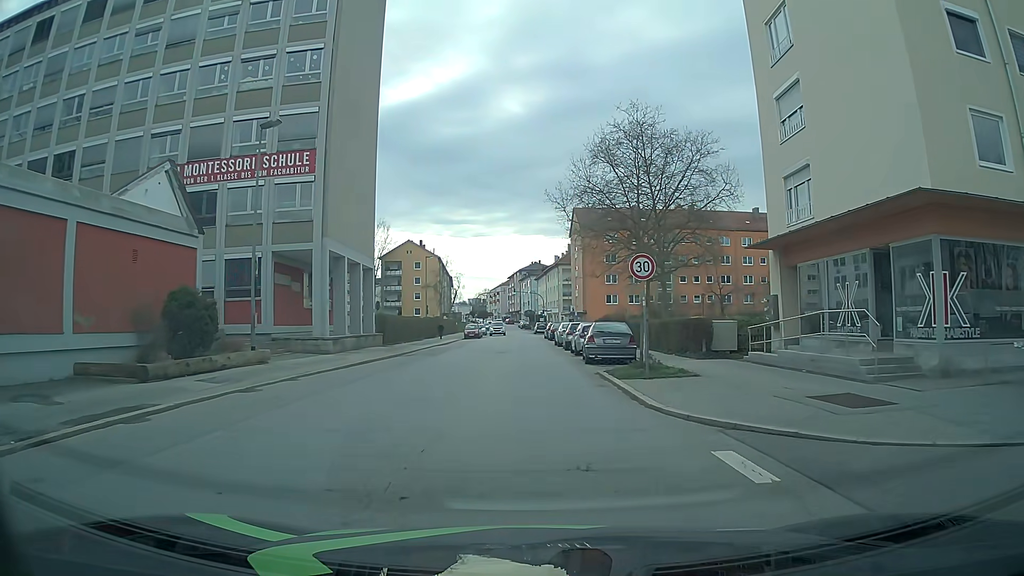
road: tertiary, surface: asphalt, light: Day
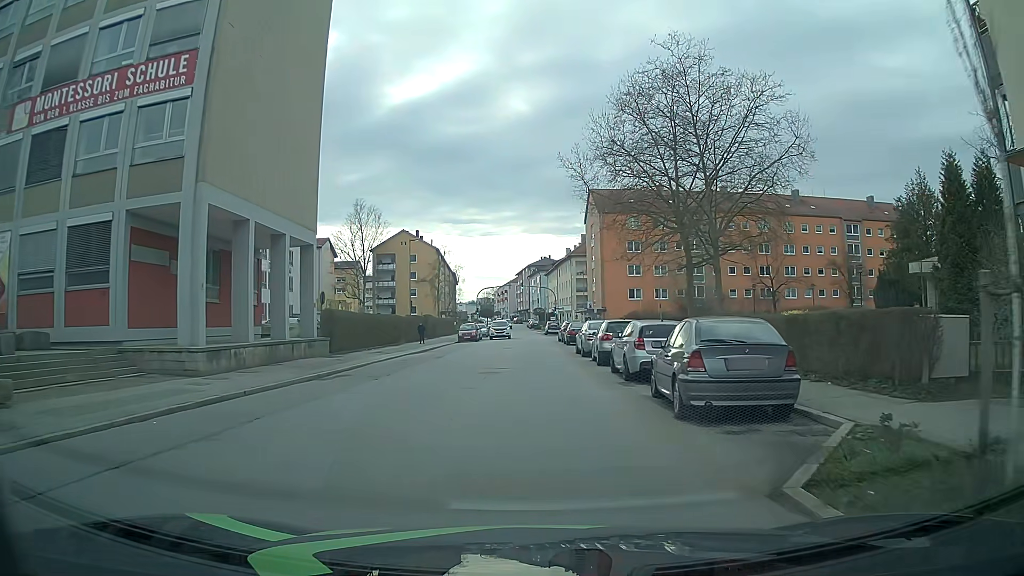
(-0.1, +13.5) m; -2°
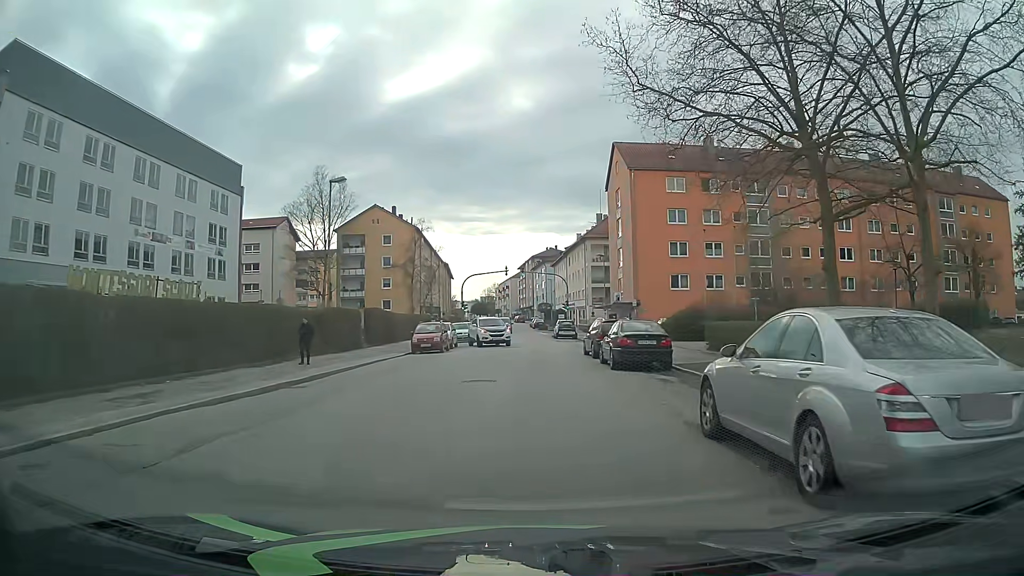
(+0.2, +22.6) m; 0°
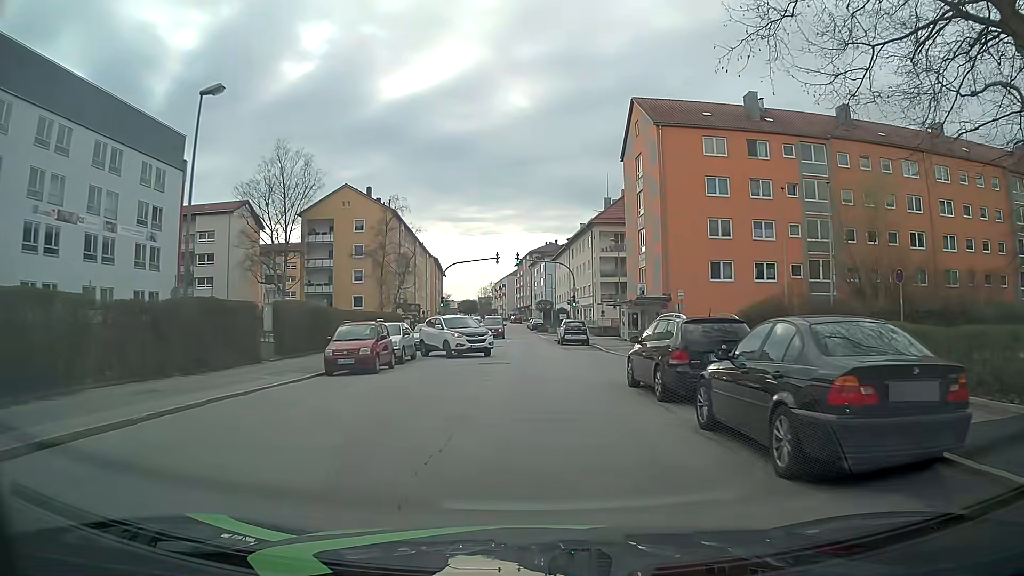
(+0.1, +13.6) m; 0°
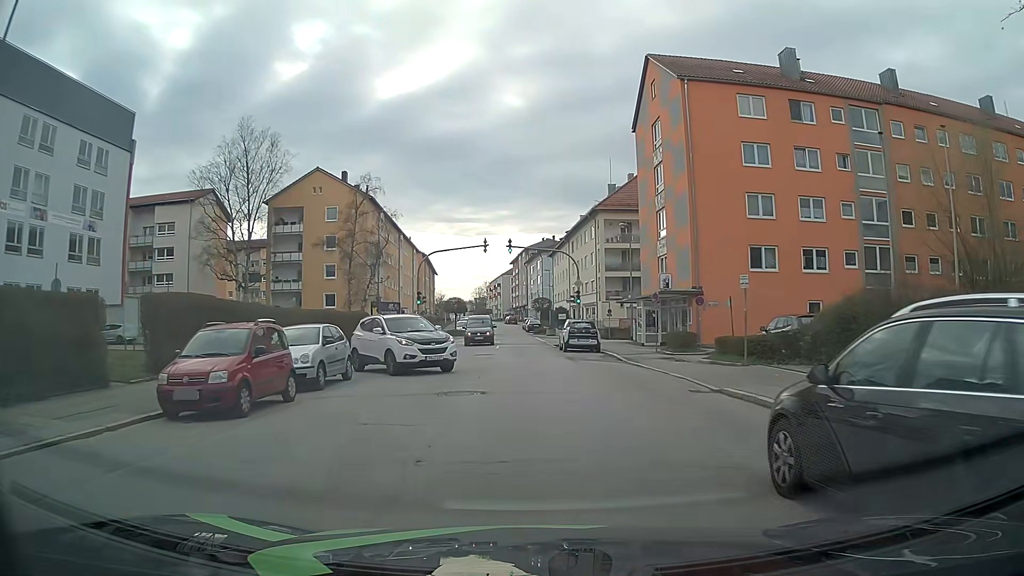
(0.0, +9.0) m; +1°
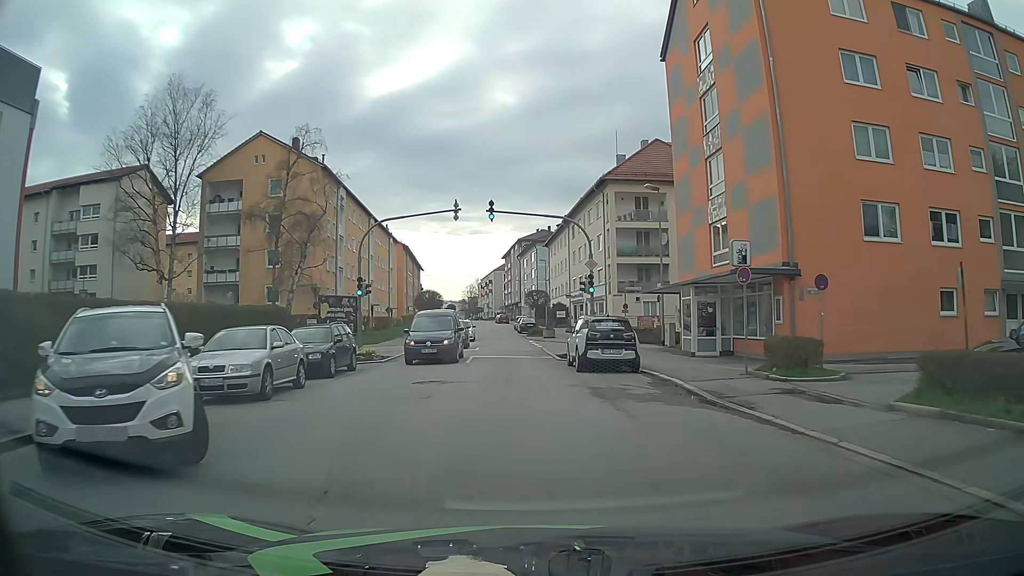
(0.0, +13.5) m; 0°
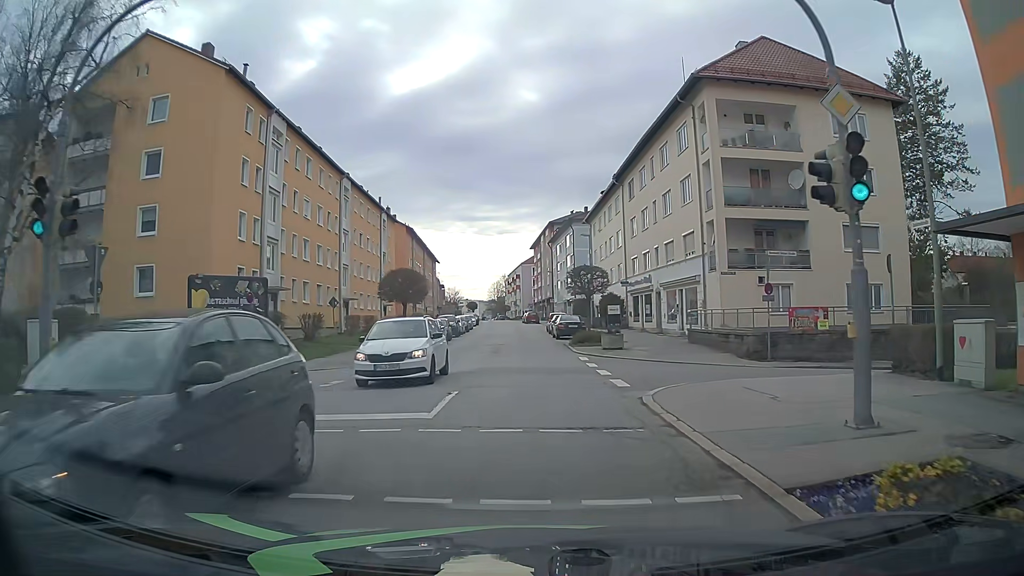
(-0.6, +22.4) m; -2°
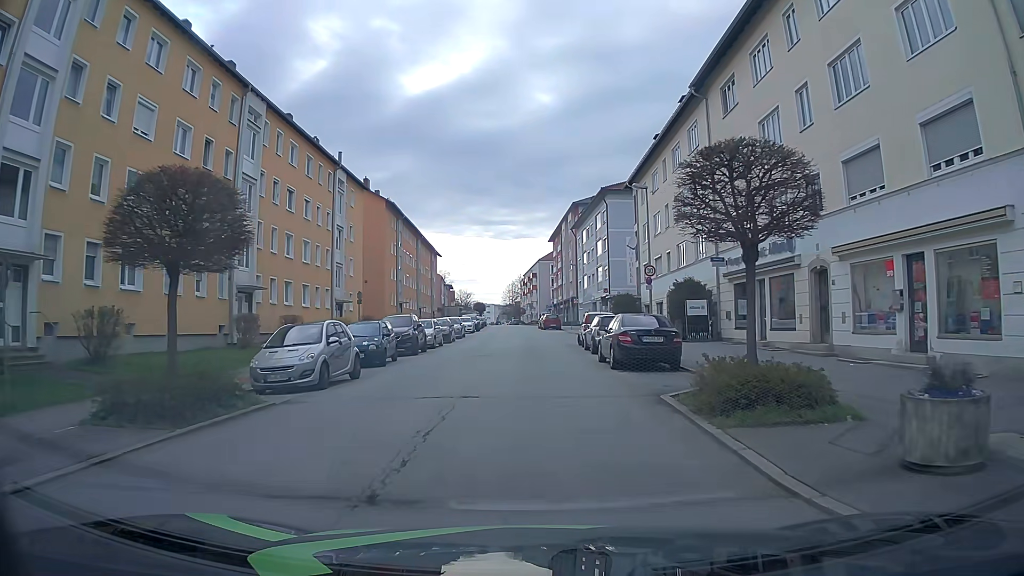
(-0.3, +22.3) m; -2°
(0, +10) (0, +20) (0, +30) (0, +40) (0, +50) (-1, +60) (-1, +70) (-2, +80) (-2, +90) (-2, +100) m
